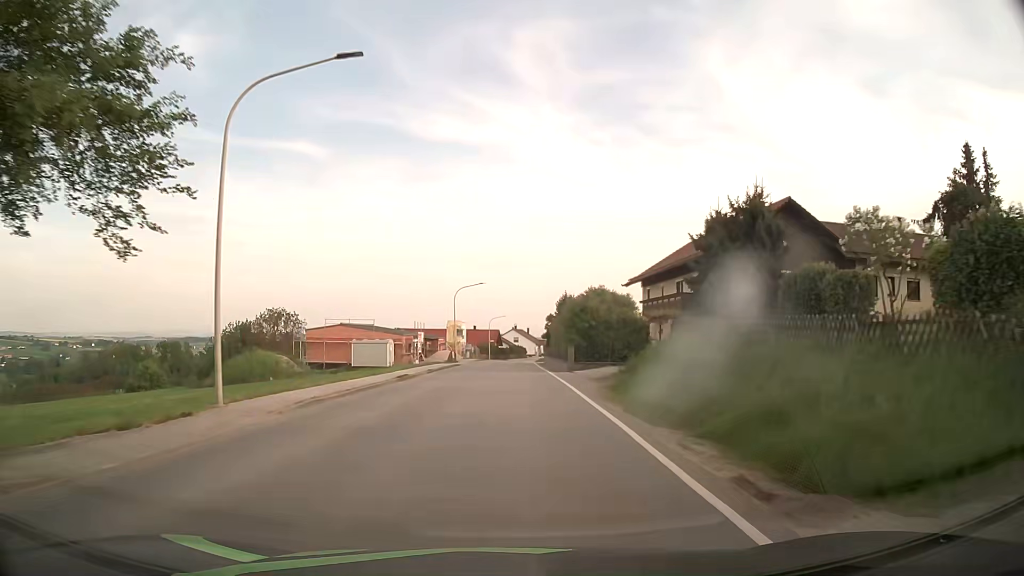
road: secondary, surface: asphalt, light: Day
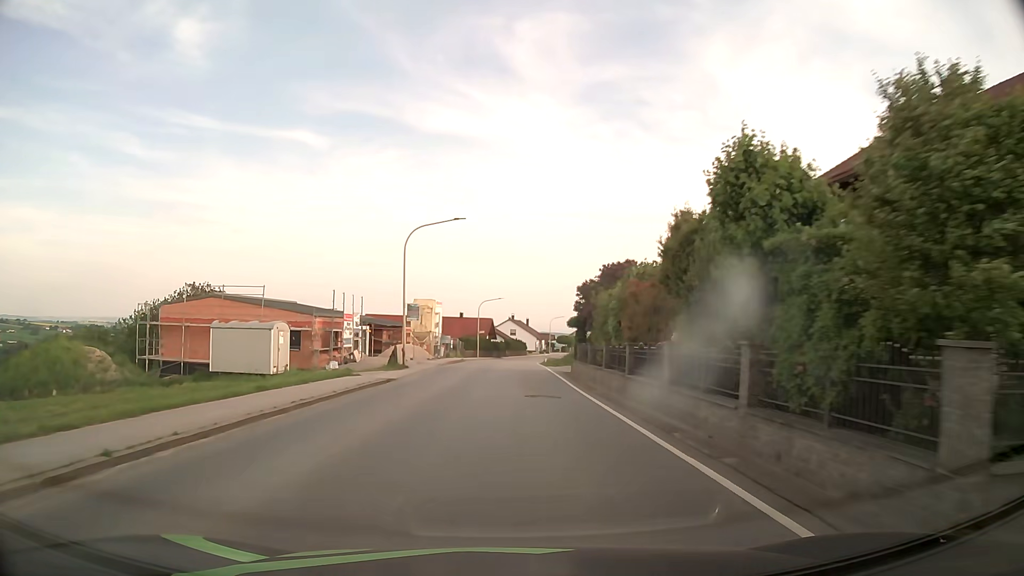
(+0.2, +30.5) m; +1°
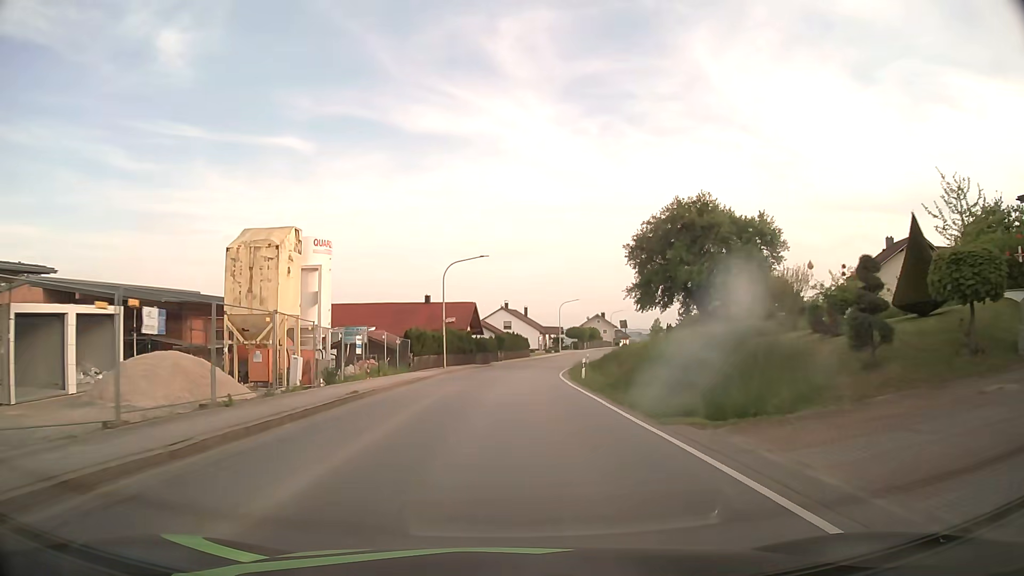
(+0.3, +38.4) m; 0°
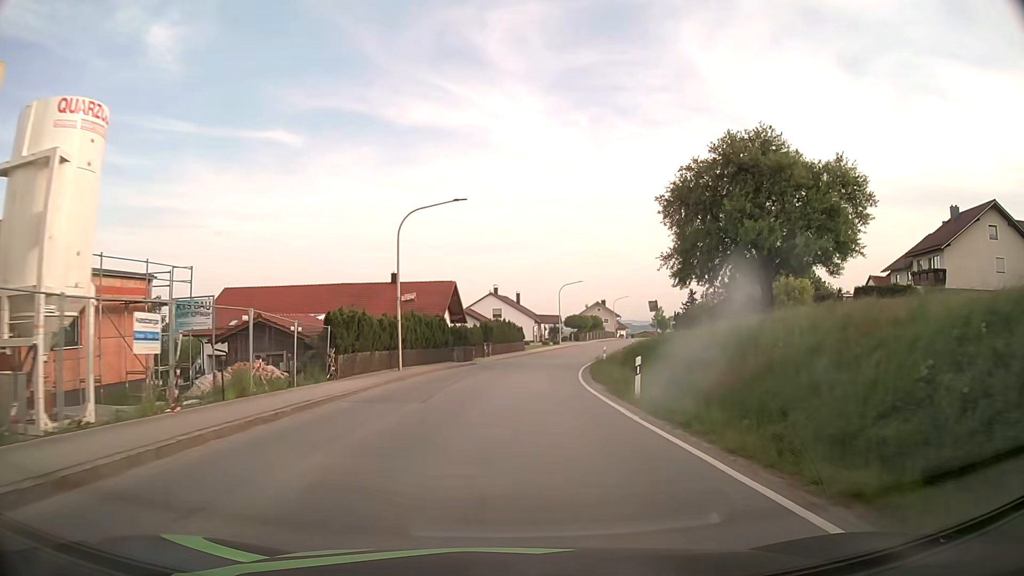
(+0.2, +15.4) m; +1°
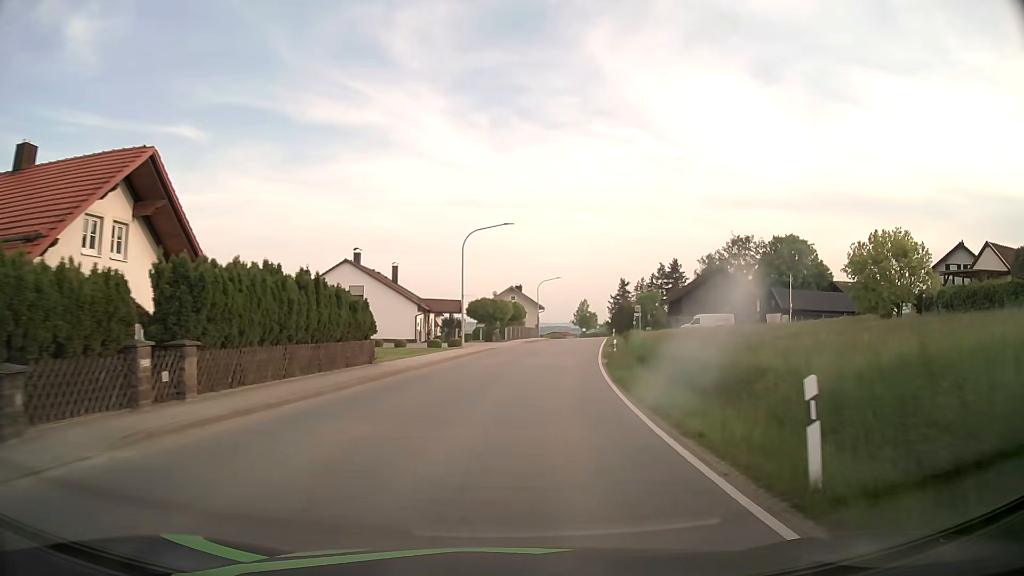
(+2.4, +38.4) m; +9°
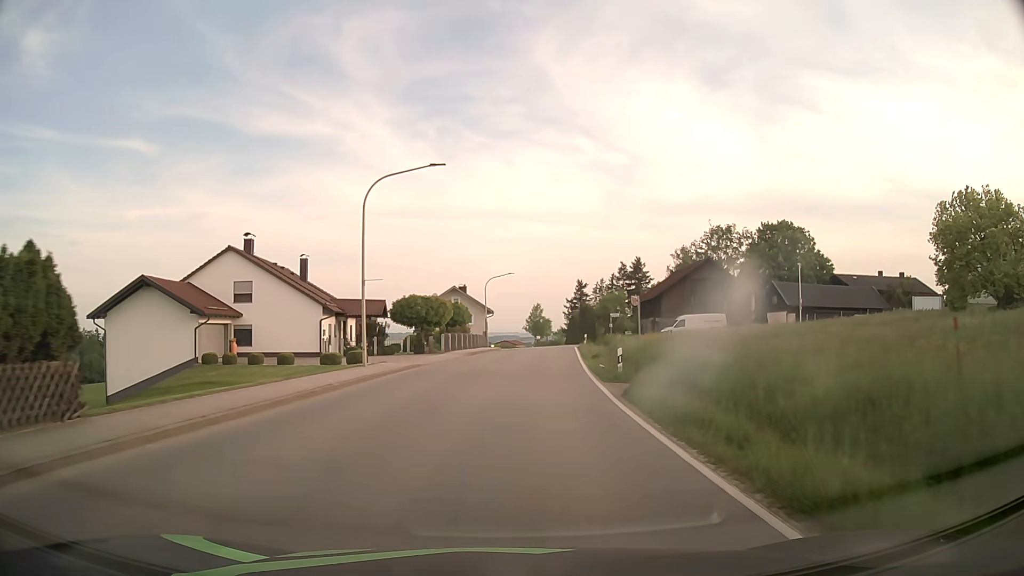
(+0.6, +15.2) m; +4°
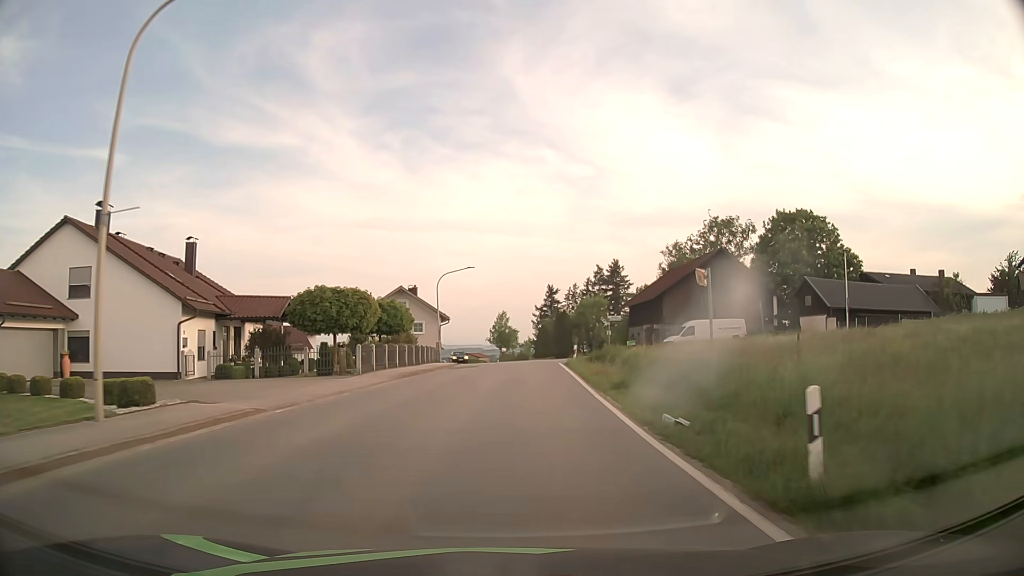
(+0.5, +15.1) m; +3°
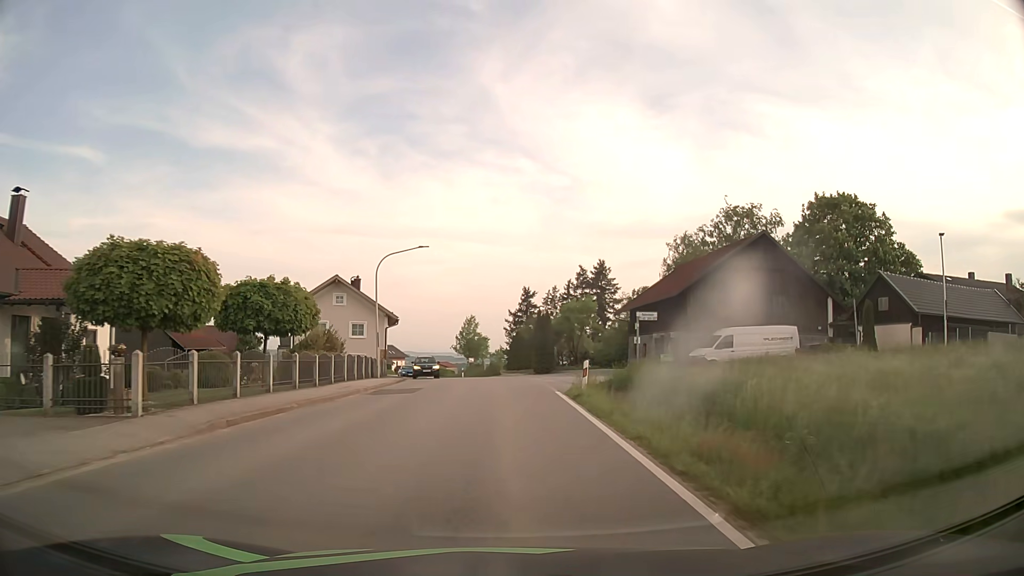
(+0.3, +15.0) m; +2°
